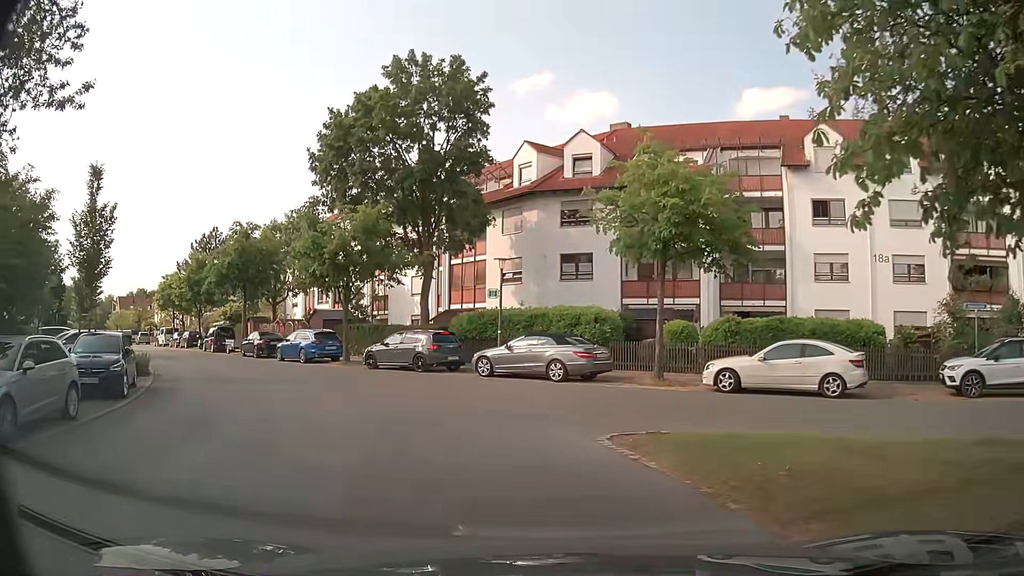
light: Day
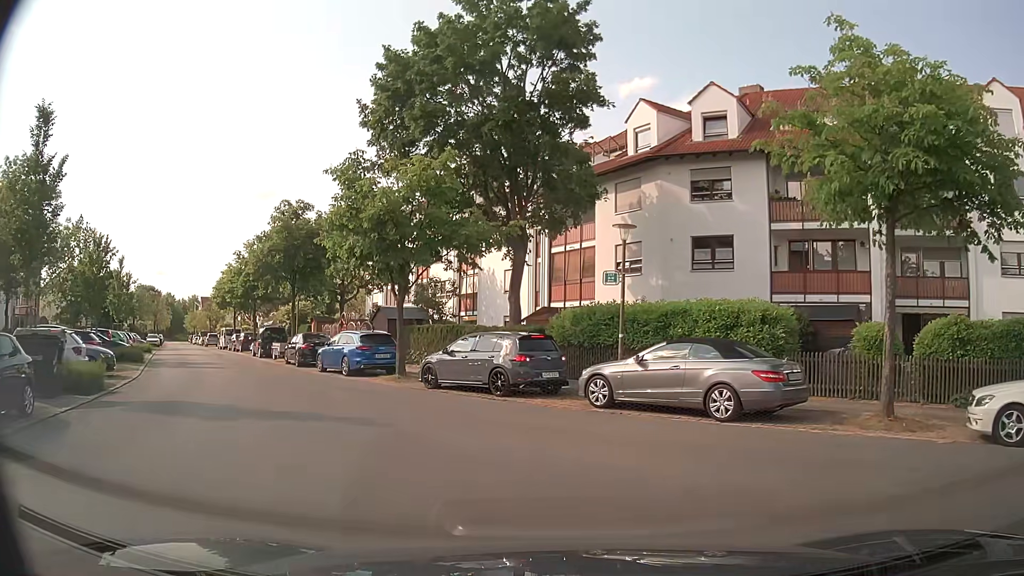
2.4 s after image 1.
(-0.7, +7.9) m; -8°
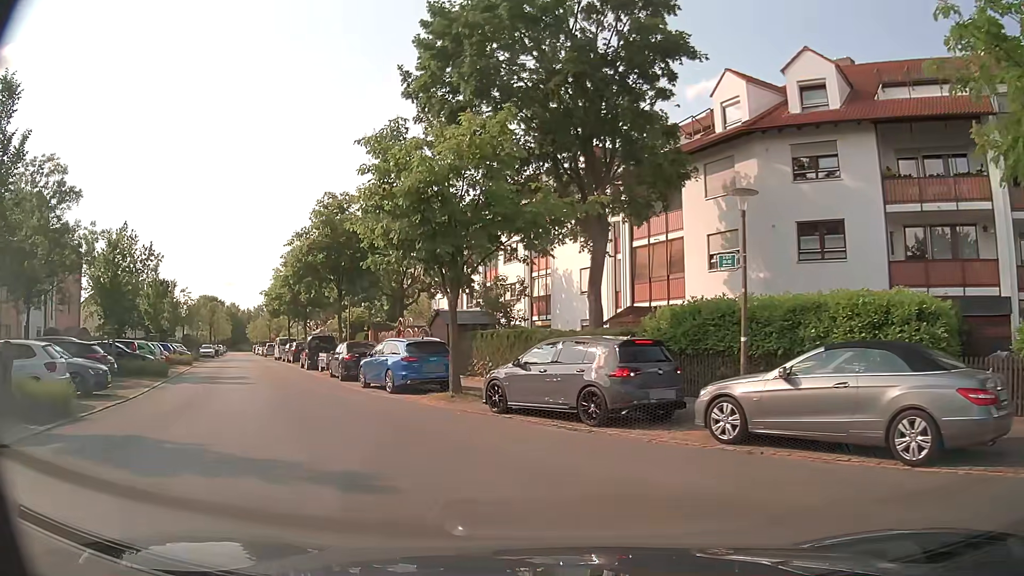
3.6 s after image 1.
(-0.2, +4.2) m; -6°
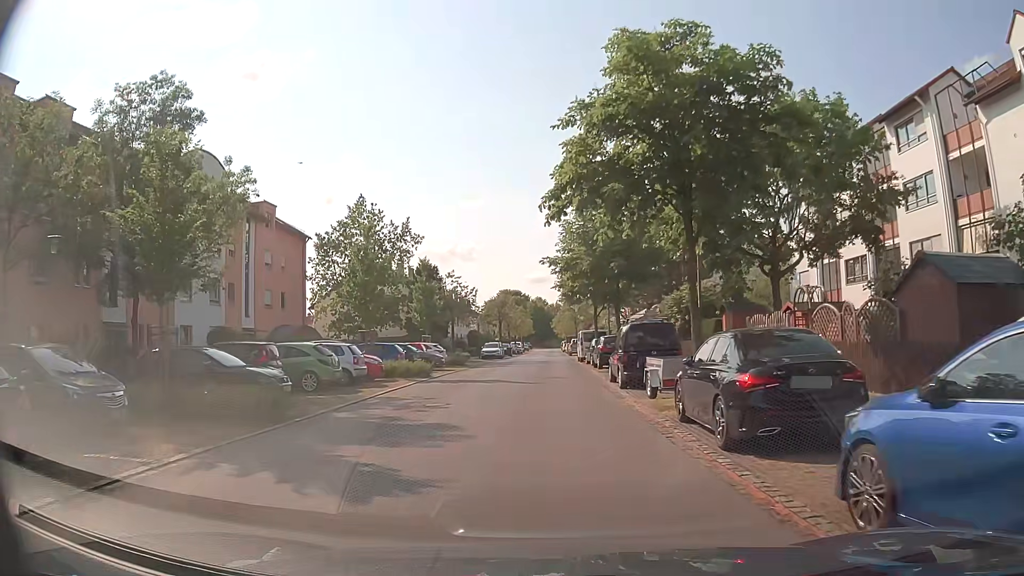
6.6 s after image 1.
(-5.2, +16.0) m; -27°
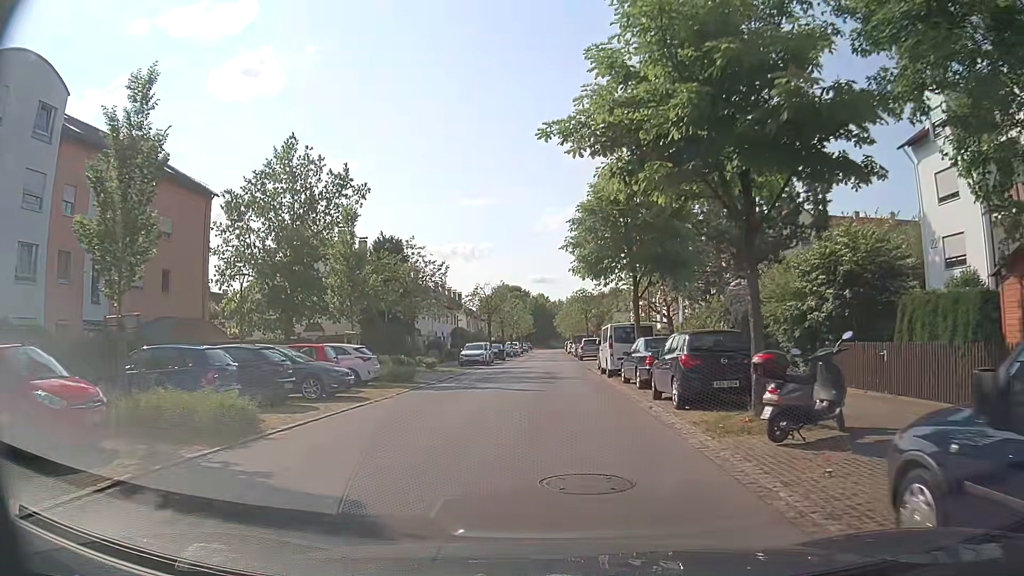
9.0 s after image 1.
(-0.4, +17.6) m; -2°
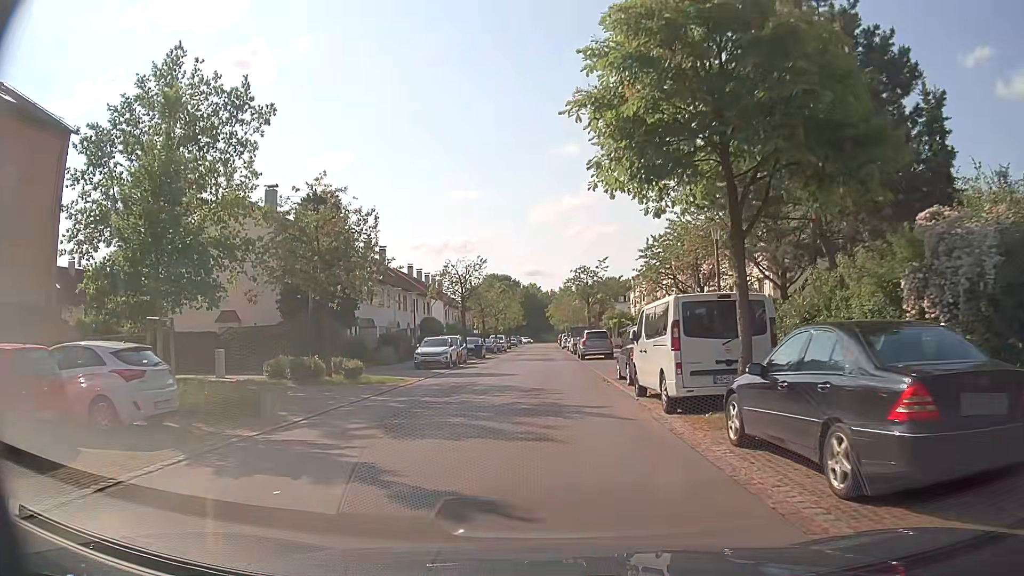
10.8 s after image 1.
(+0.2, +13.6) m; 0°
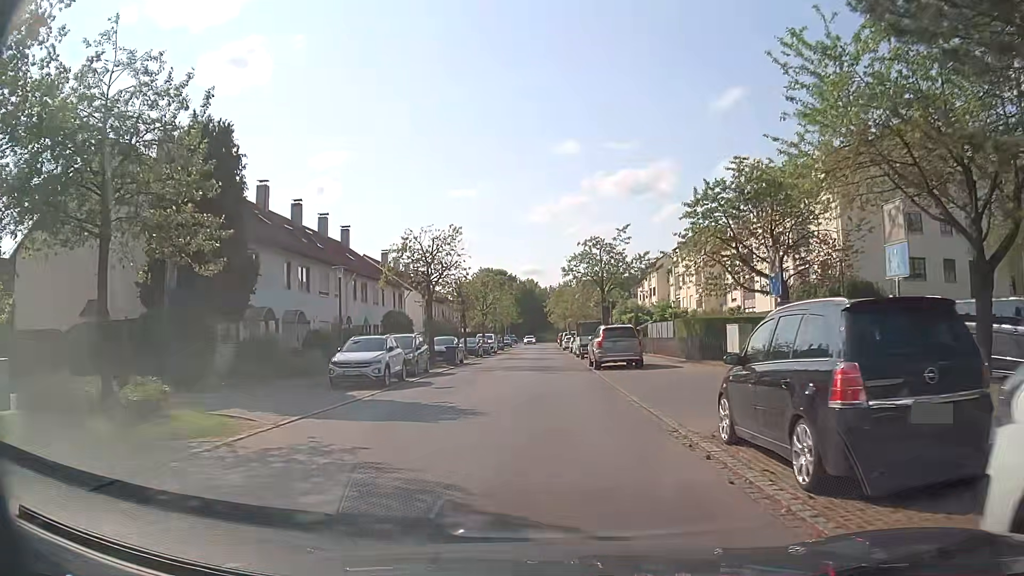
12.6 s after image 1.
(+0.1, +13.0) m; 0°
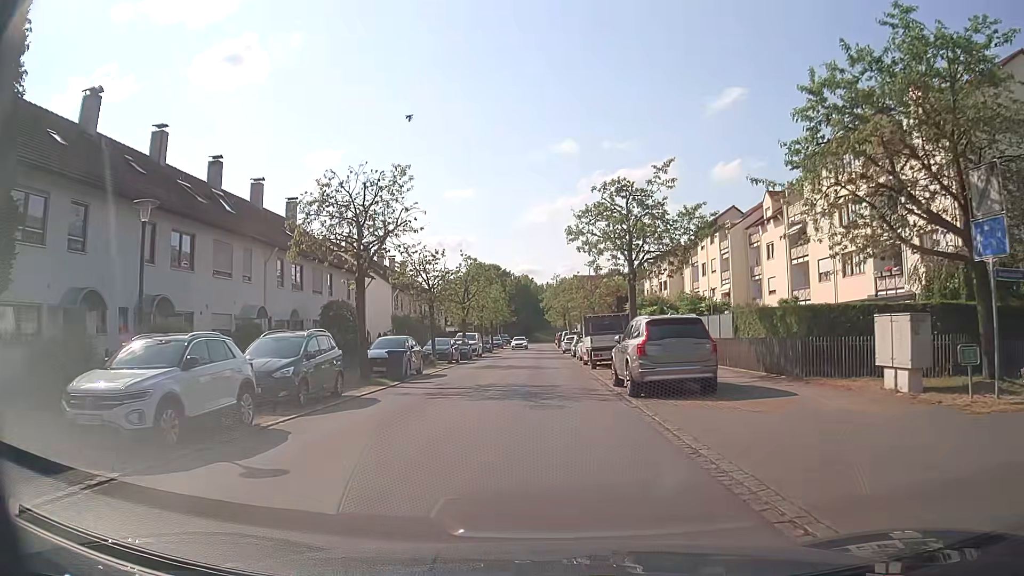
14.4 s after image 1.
(+0.1, +12.4) m; 0°
